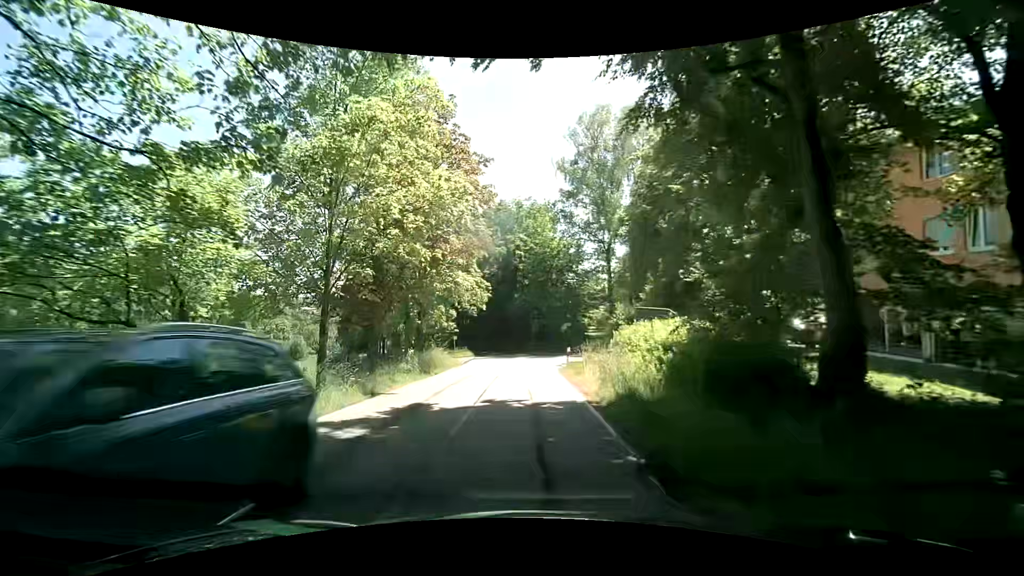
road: tertiary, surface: asphalt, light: Day
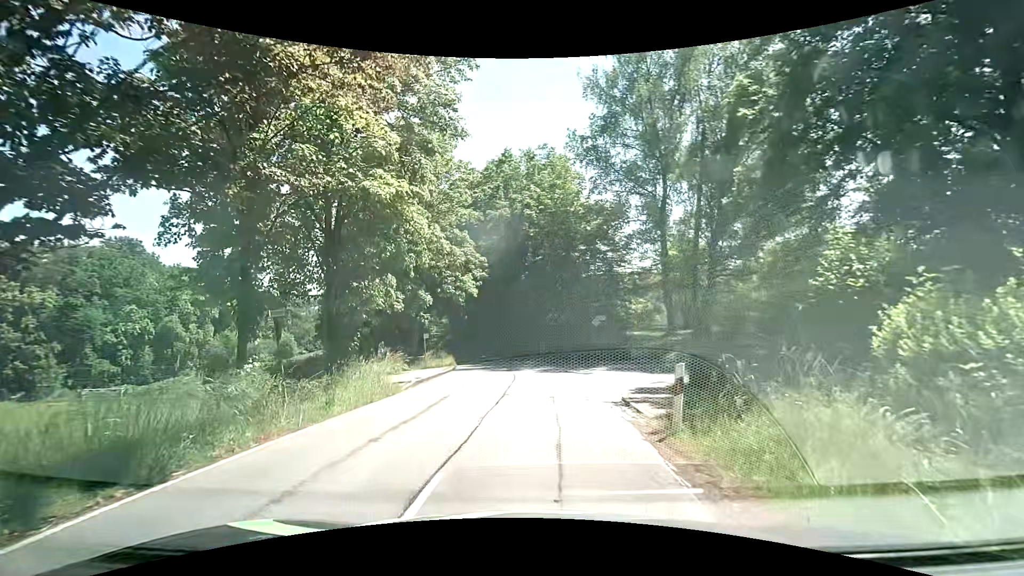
(0.0, +16.6) m; -1°
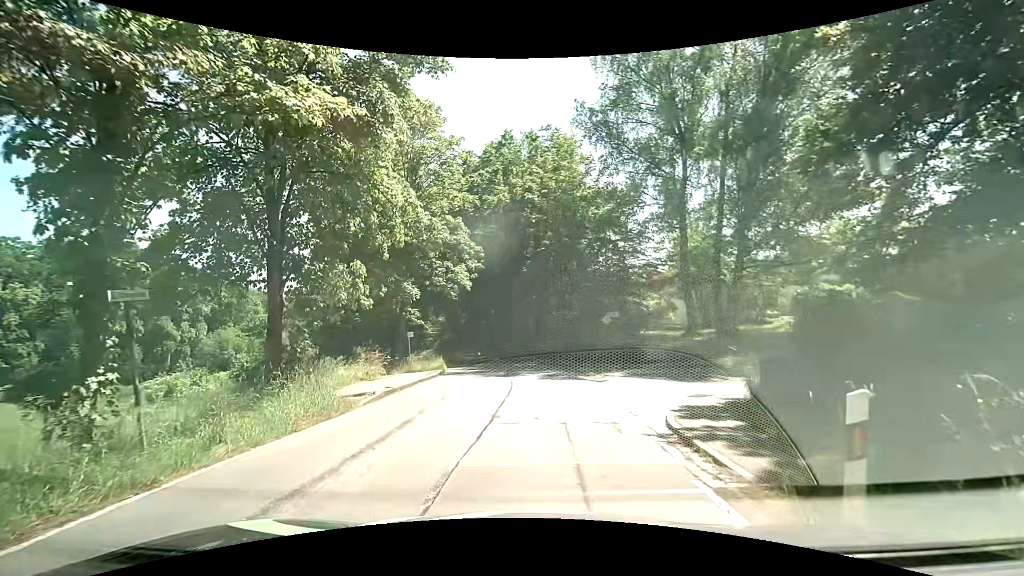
(0.0, +3.9) m; +1°
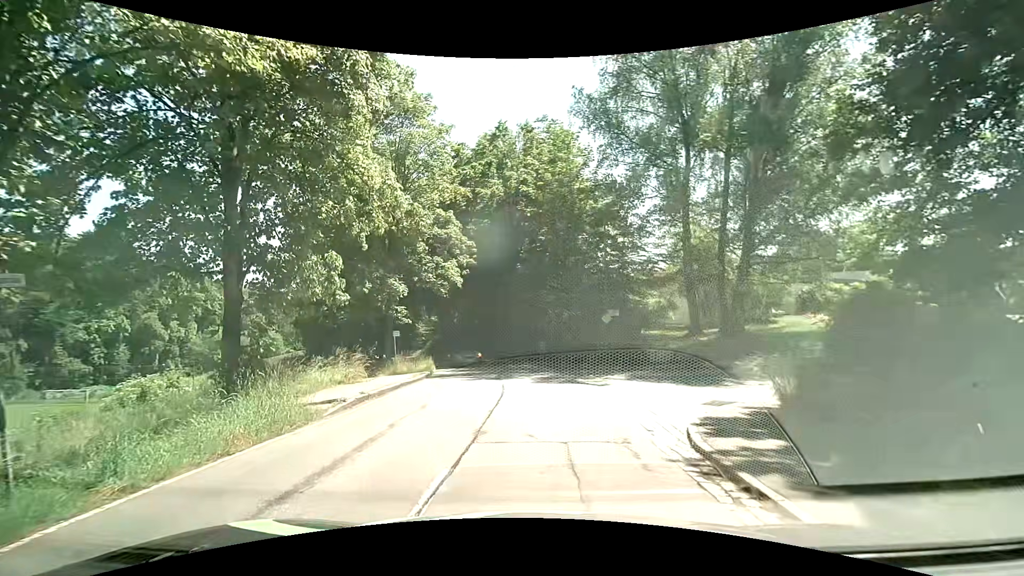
(0.0, +1.6) m; -2°
